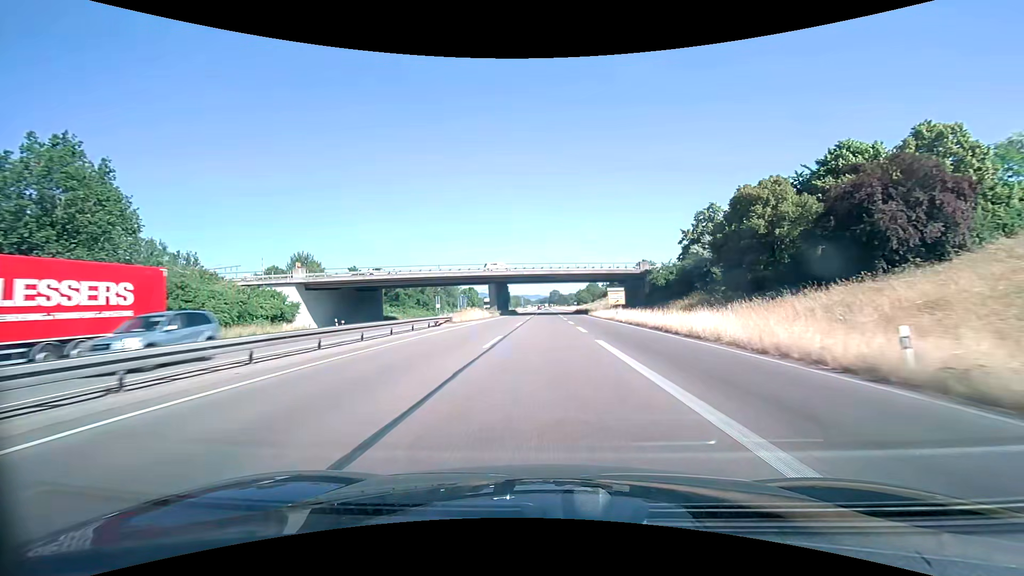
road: trunk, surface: asphalt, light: Day
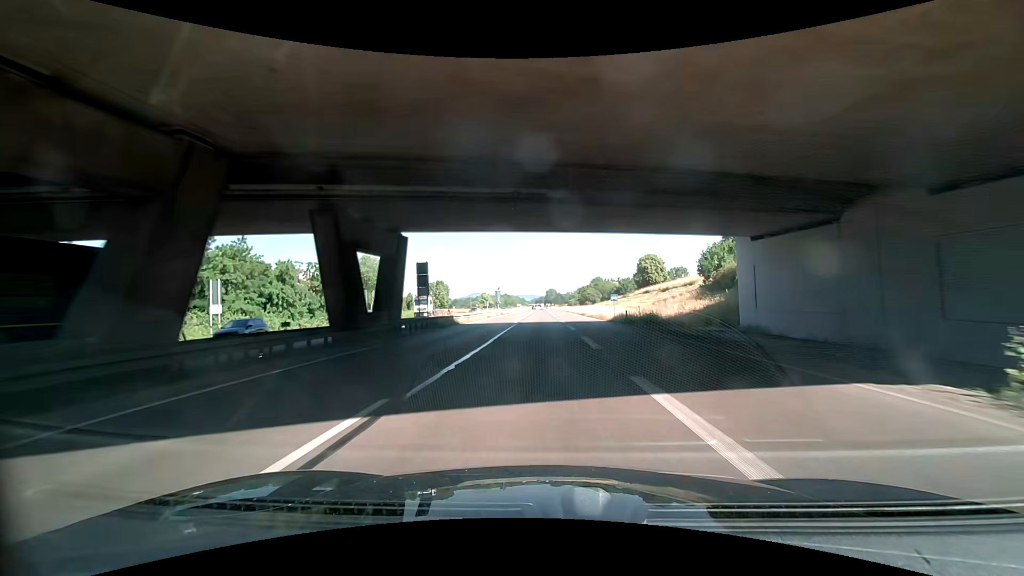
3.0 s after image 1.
(+0.6, +70.2) m; +1°
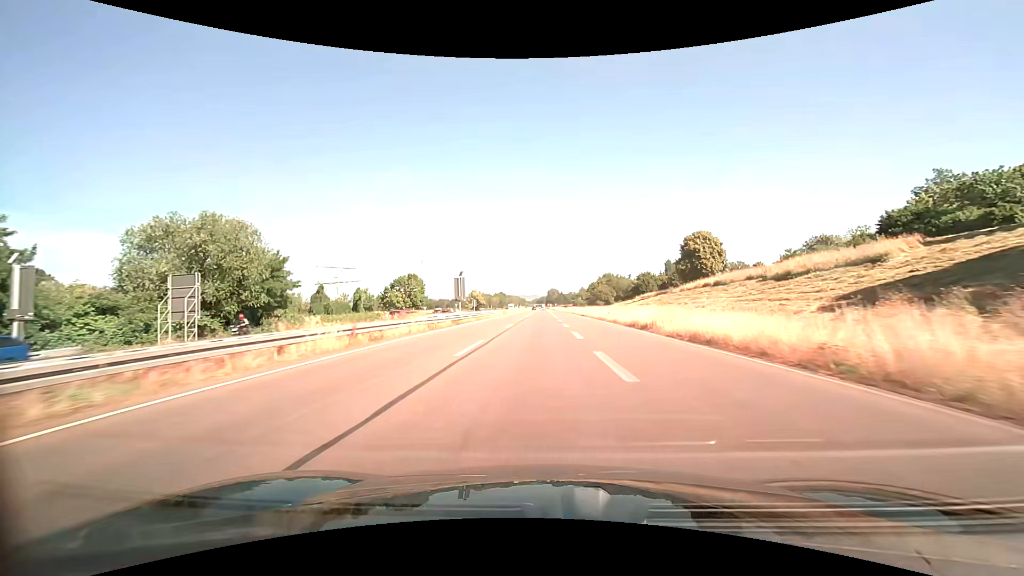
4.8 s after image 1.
(-0.6, +42.7) m; -1°
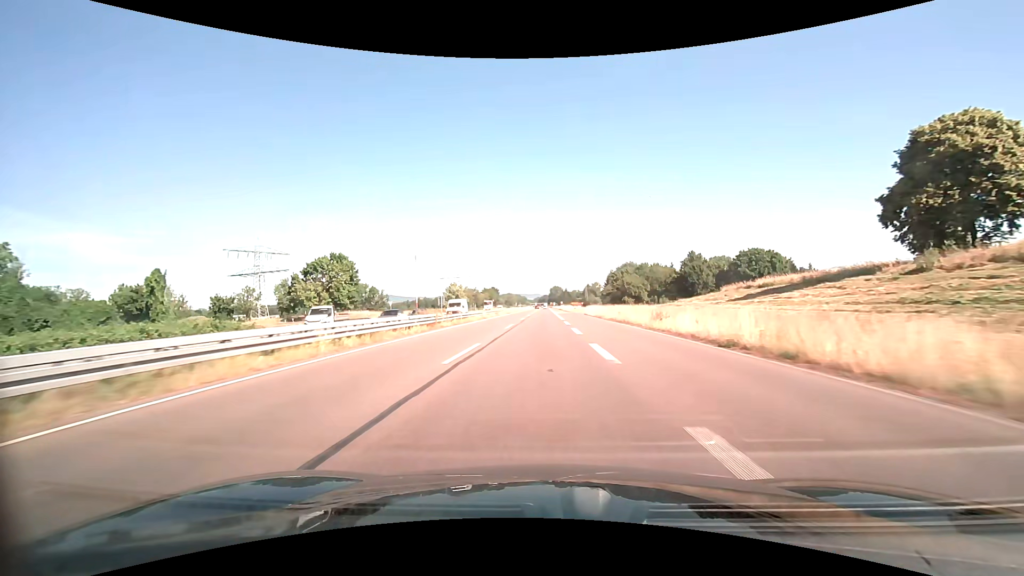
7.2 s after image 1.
(+0.7, +57.5) m; +1°
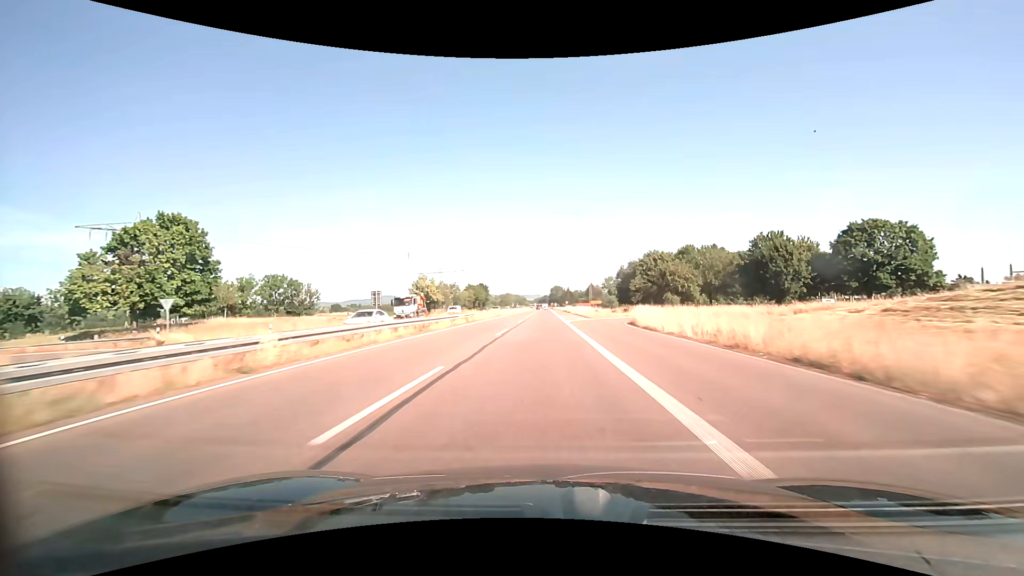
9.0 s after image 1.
(0.0, +43.6) m; 0°
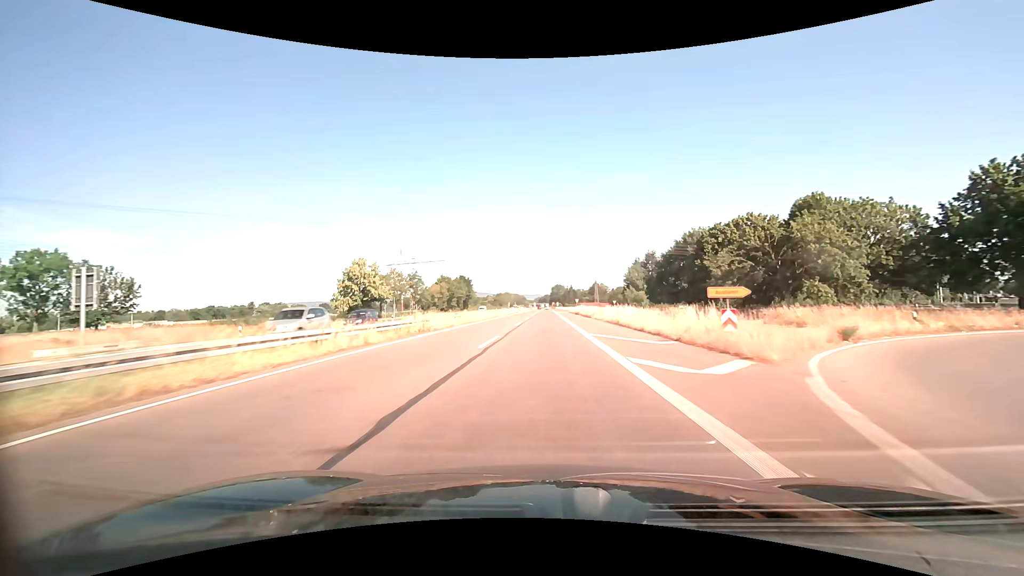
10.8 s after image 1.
(-0.1, +44.3) m; 0°
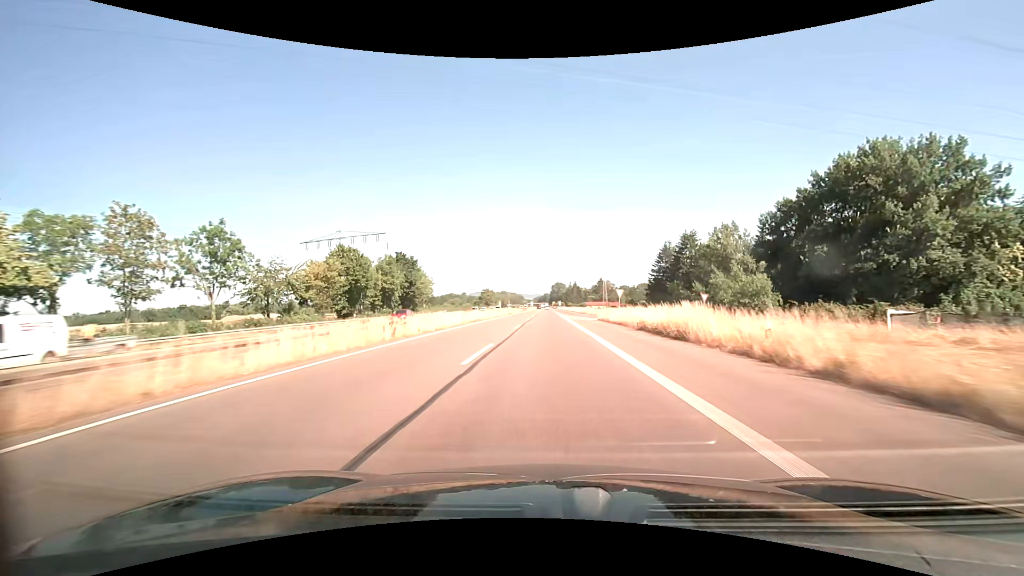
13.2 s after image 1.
(0.0, +60.0) m; 0°
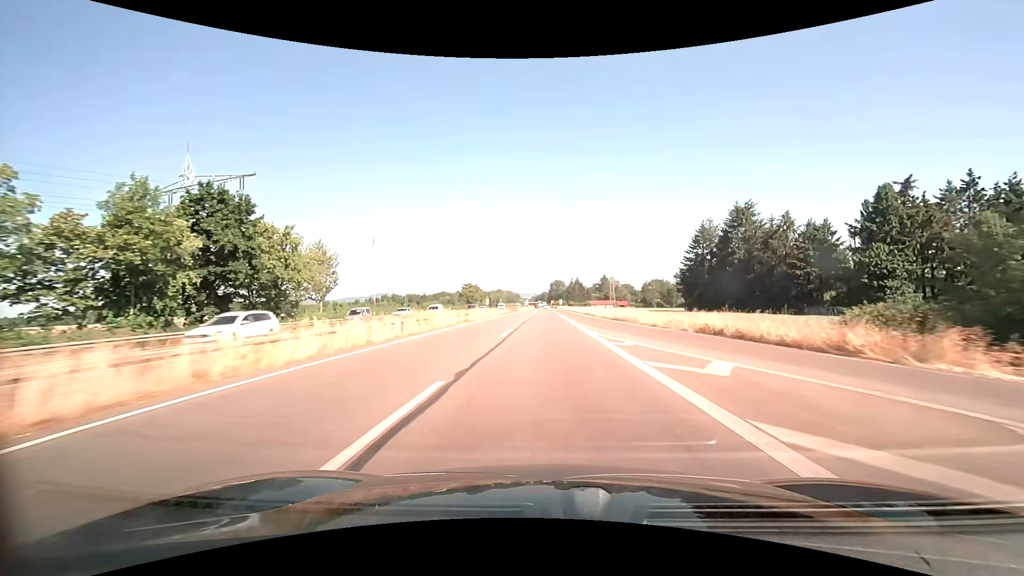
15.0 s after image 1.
(0.0, +45.7) m; 0°
(0, +10) (0, +20) (0, +30) (0, +40) (0, +50) (0, +60) (0, +70) (0, +80) (0, +90) (0, +100) m
